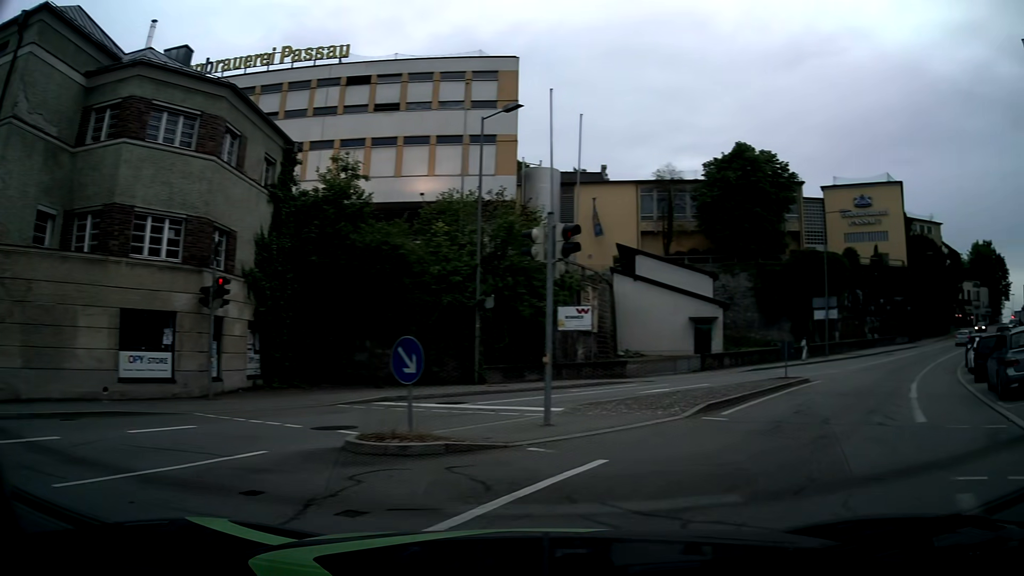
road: service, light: Day
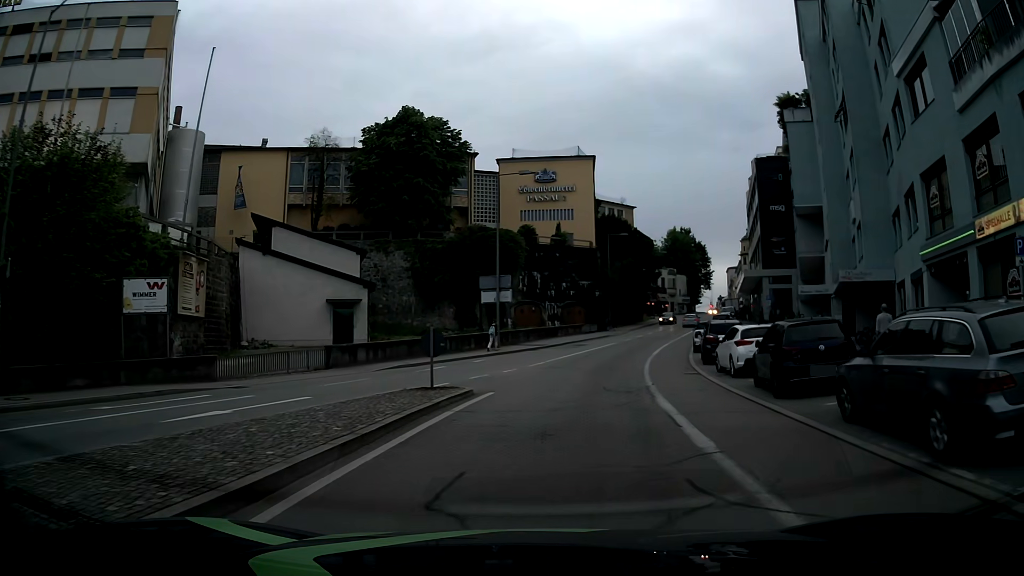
(+3.0, +8.8) m; +28°
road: tertiary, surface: asphalt
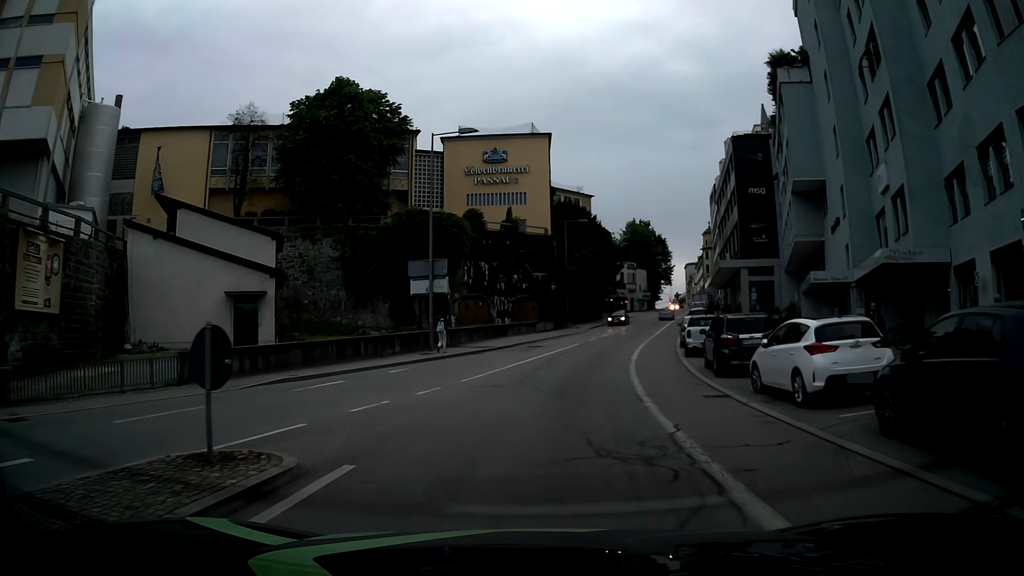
(+0.4, +8.3) m; +4°
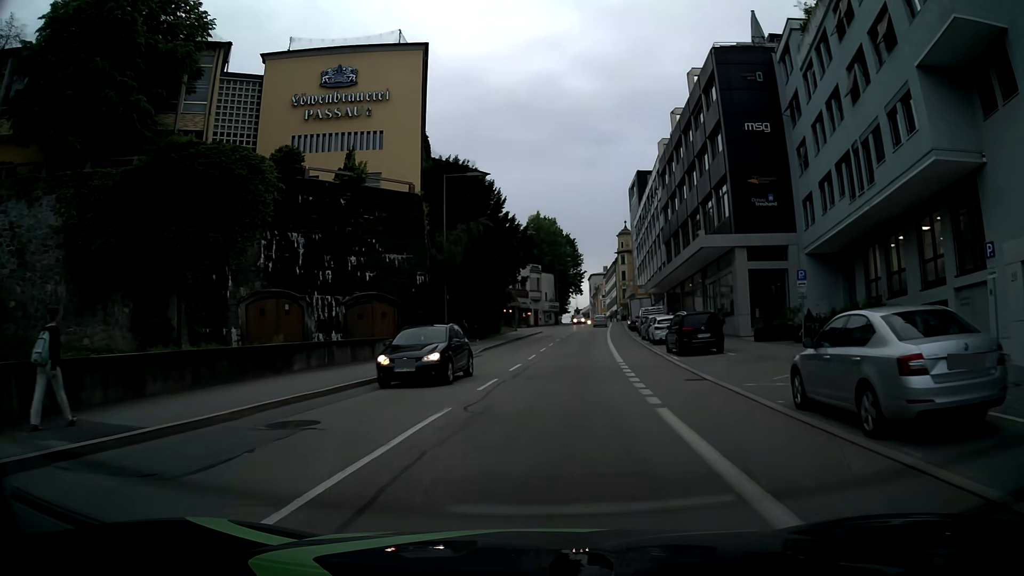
(+1.7, +25.4) m; +8°
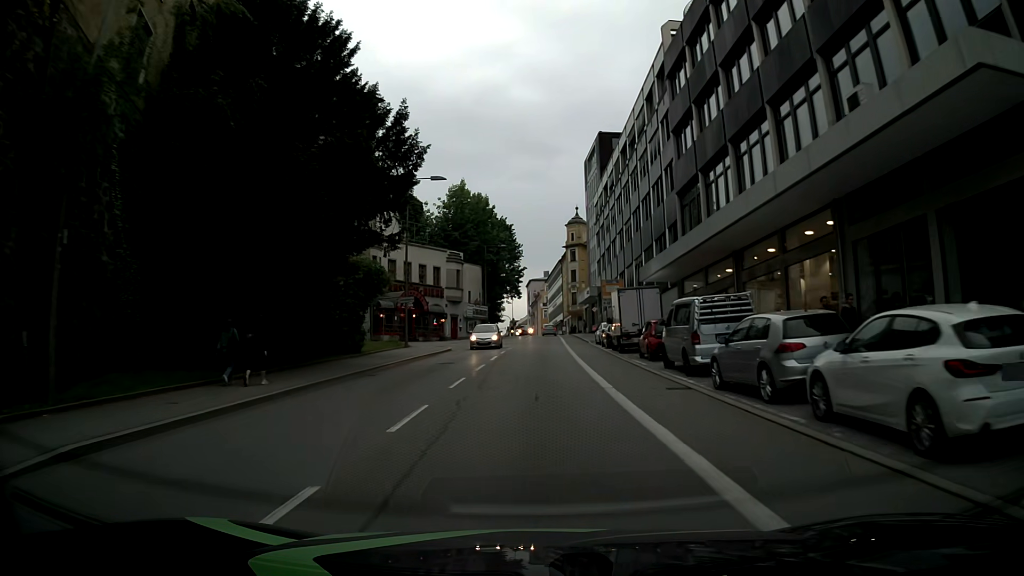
(+2.0, +29.7) m; +7°
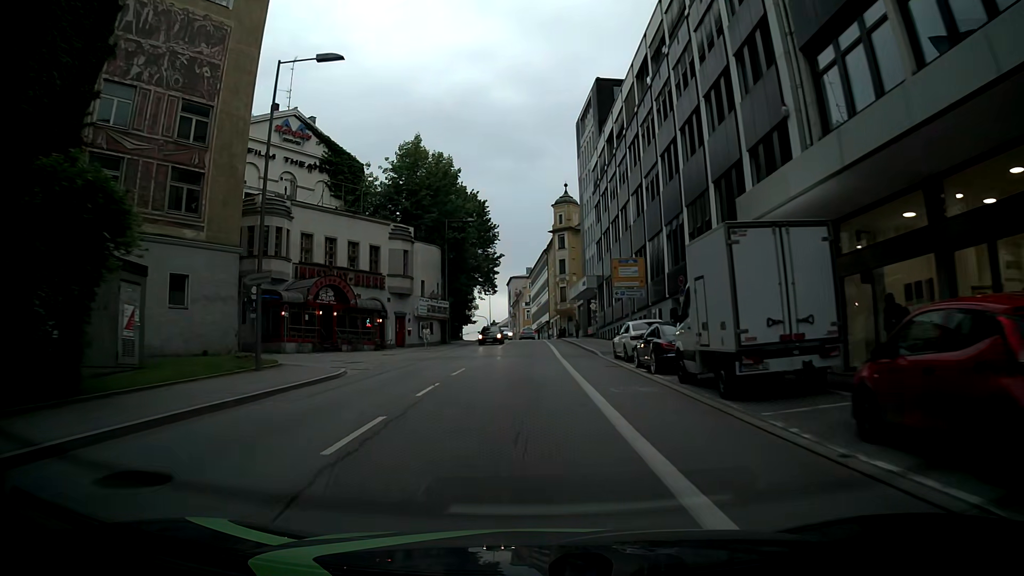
(-0.1, +19.6) m; -2°
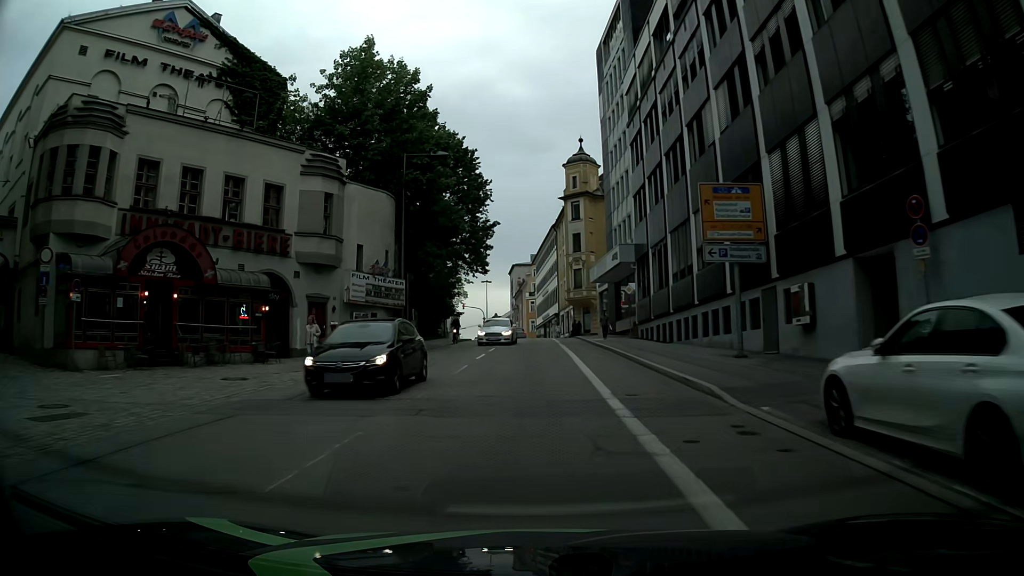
(+0.4, +19.7) m; +2°
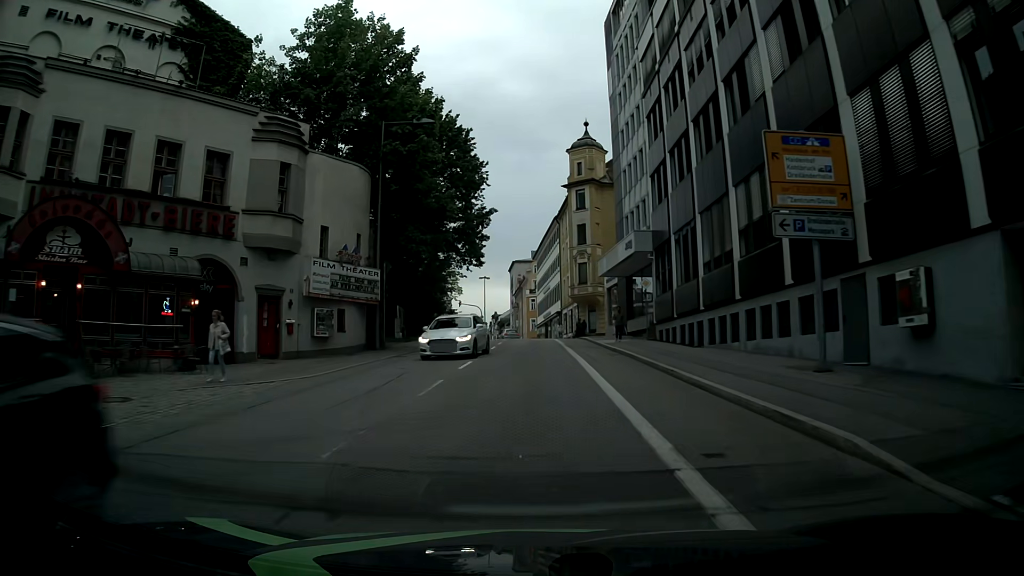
(0.0, +5.4) m; +2°
(0, +10) (-1, +20) (-1, +30) (-2, +40) (-2, +50) (-2, +60) (-4, +70) (-6, +79) (-11, +89) (-16, +97) m
